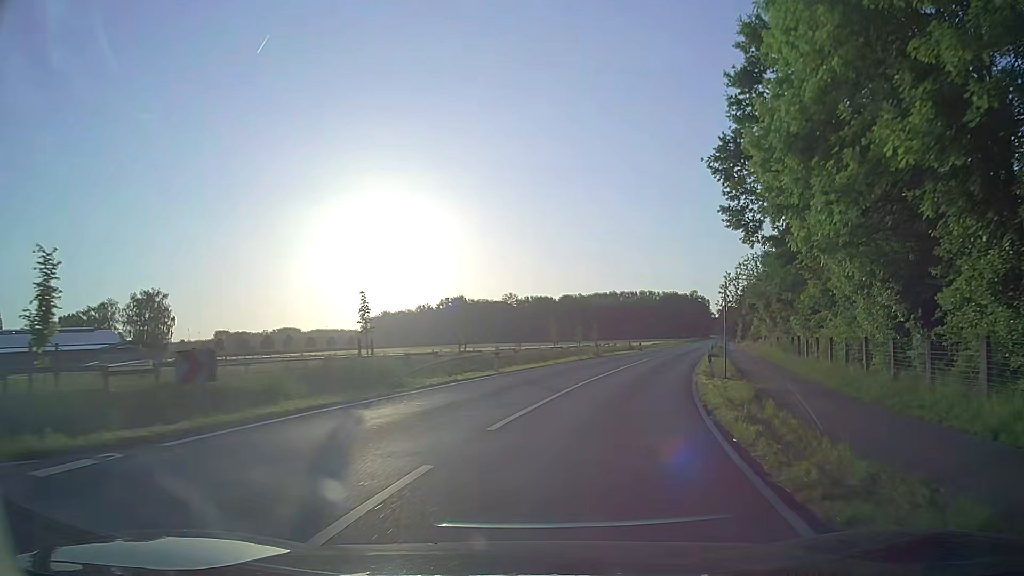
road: secondary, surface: asphalt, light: Day
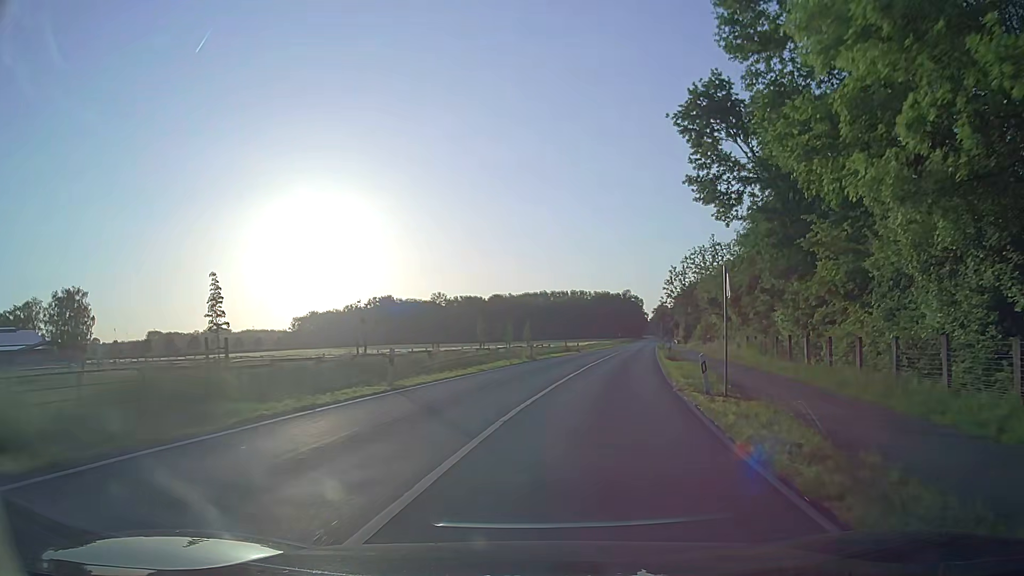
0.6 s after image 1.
(+0.4, +7.8) m; +6°
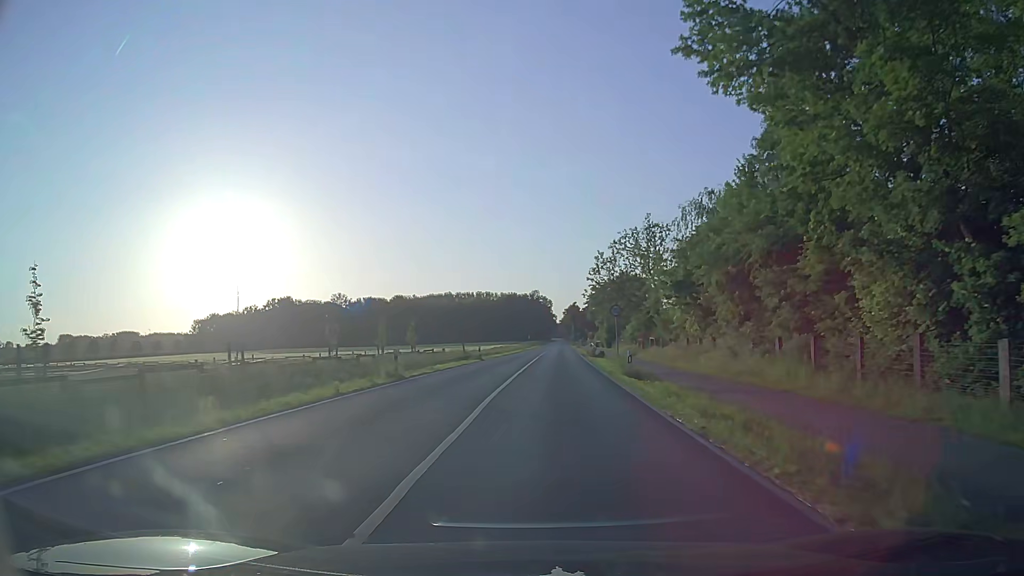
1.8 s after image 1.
(+1.3, +16.1) m; +8°
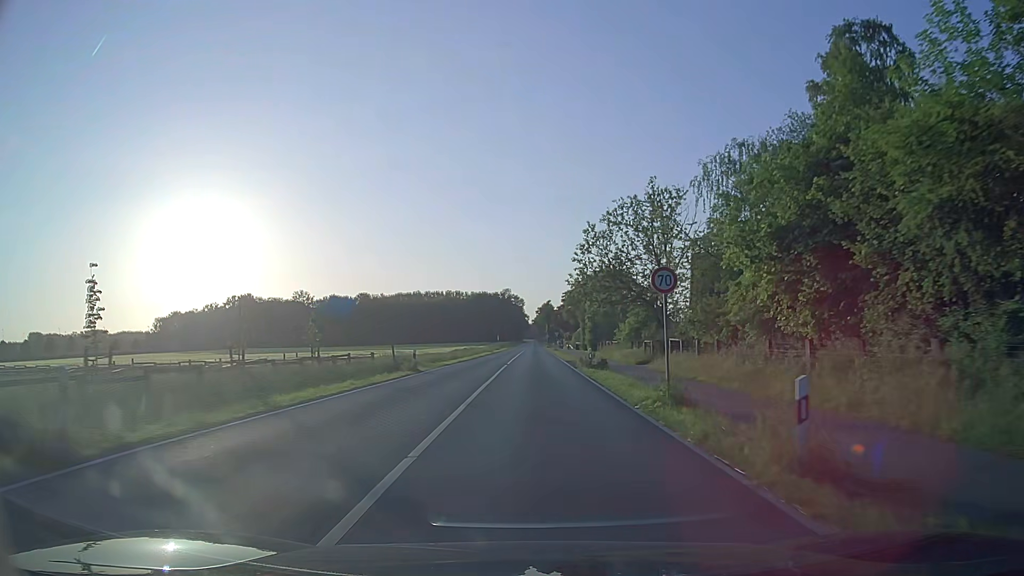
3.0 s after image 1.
(+0.4, +16.9) m; +3°
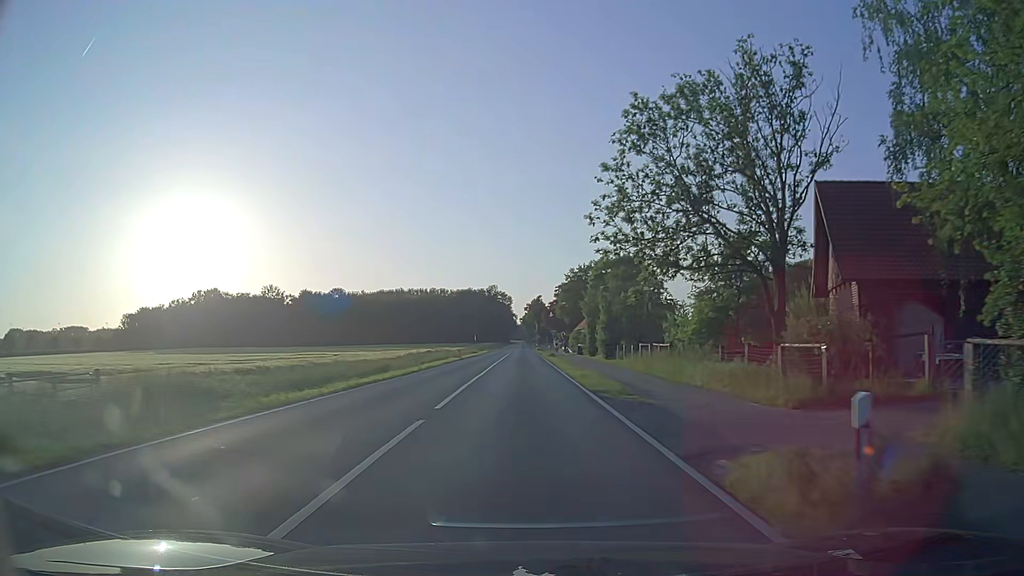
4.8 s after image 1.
(+0.2, +26.5) m; 0°
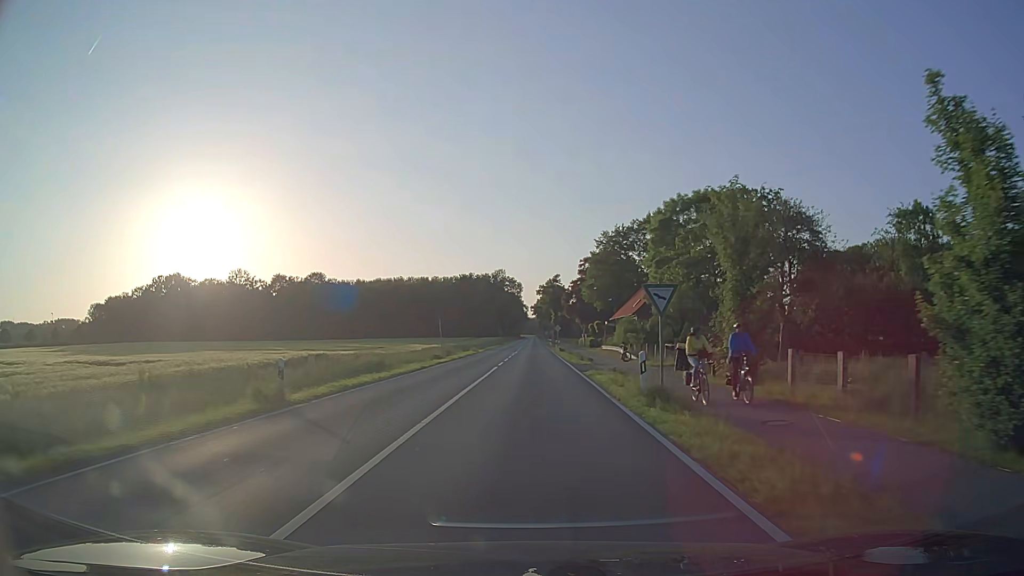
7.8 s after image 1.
(-0.2, +45.8) m; -1°
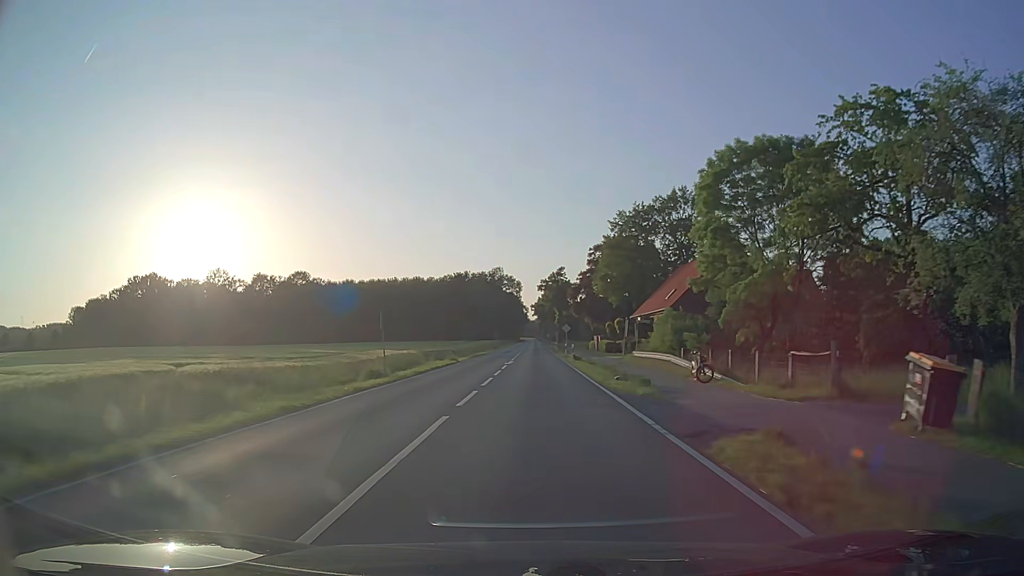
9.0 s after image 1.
(0.0, +18.8) m; 0°
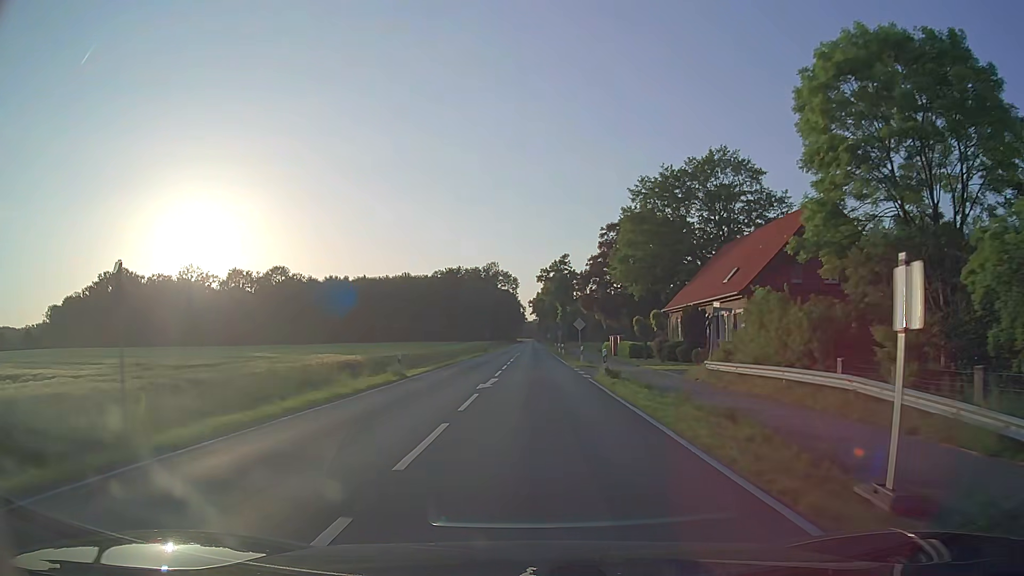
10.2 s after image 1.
(0.0, +19.0) m; 0°
